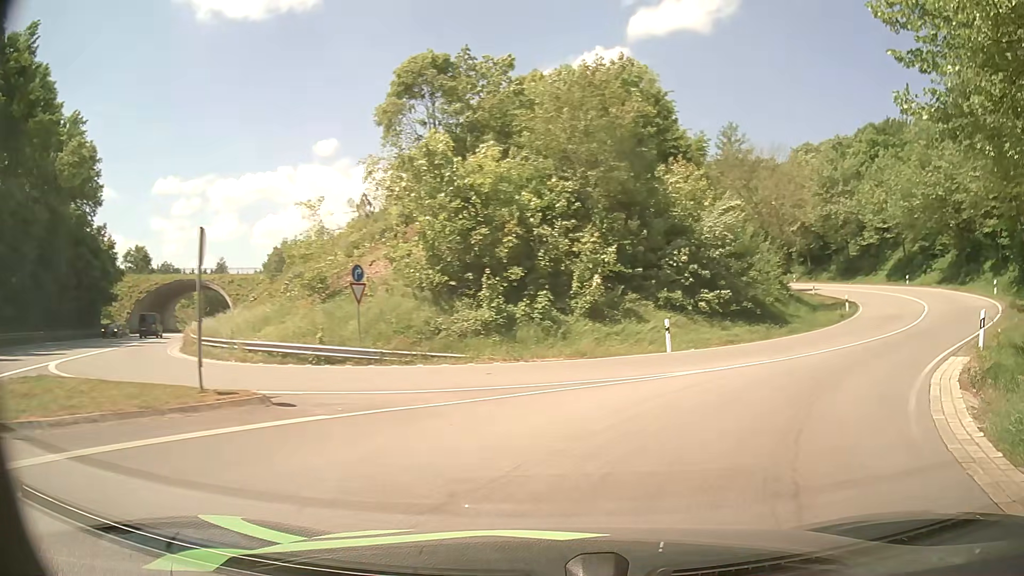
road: primary_link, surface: asphalt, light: Day
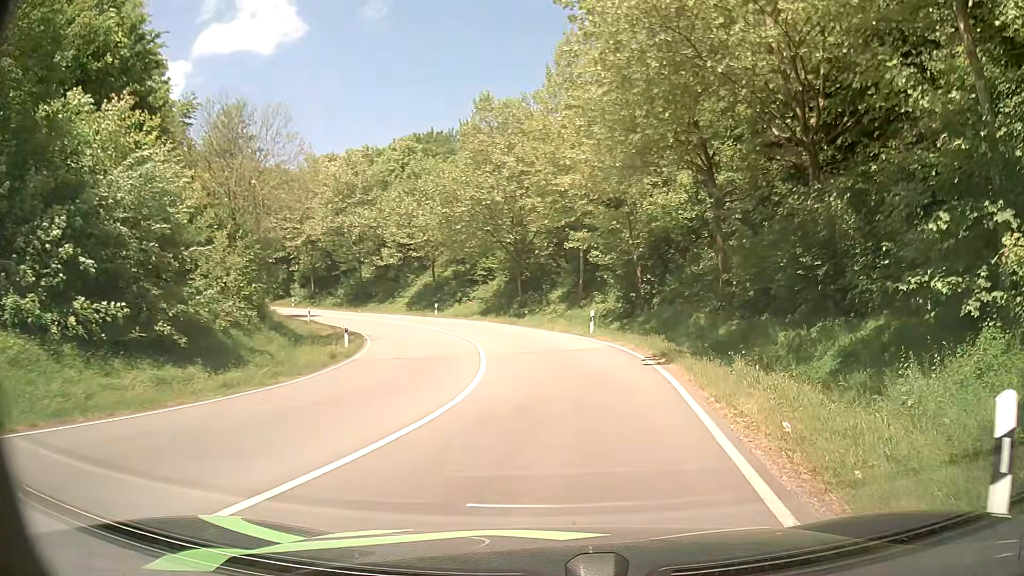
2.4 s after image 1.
(+5.6, +13.5) m; +41°
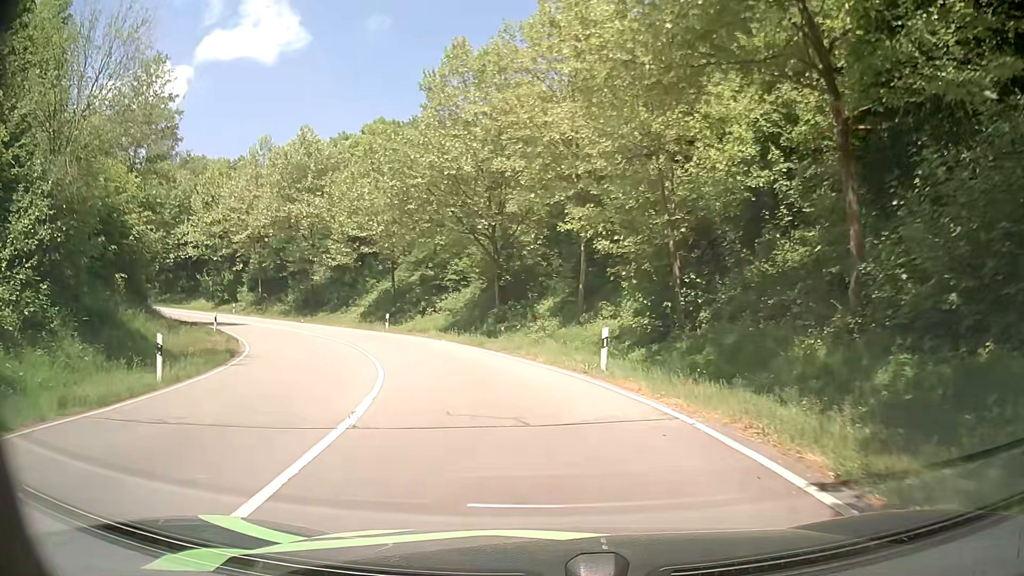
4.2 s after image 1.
(+0.6, +13.1) m; +1°
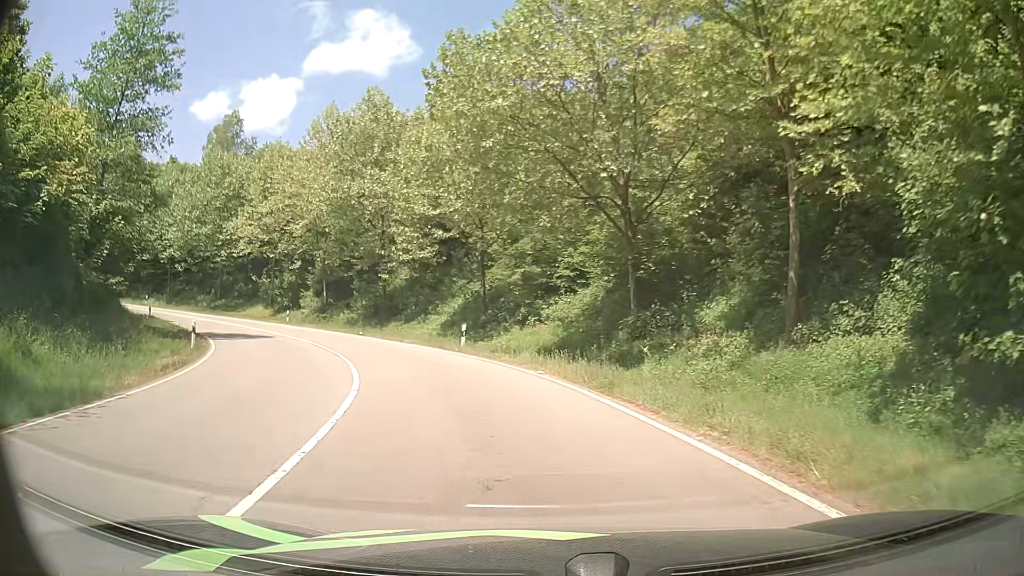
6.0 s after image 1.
(-1.1, +13.4) m; -10°
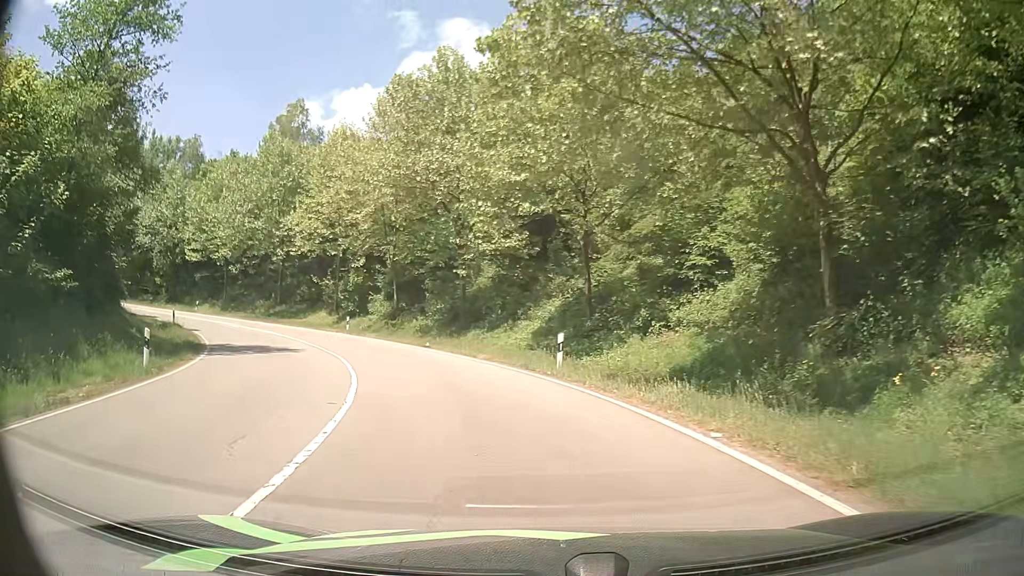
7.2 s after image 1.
(-0.7, +9.0) m; -9°
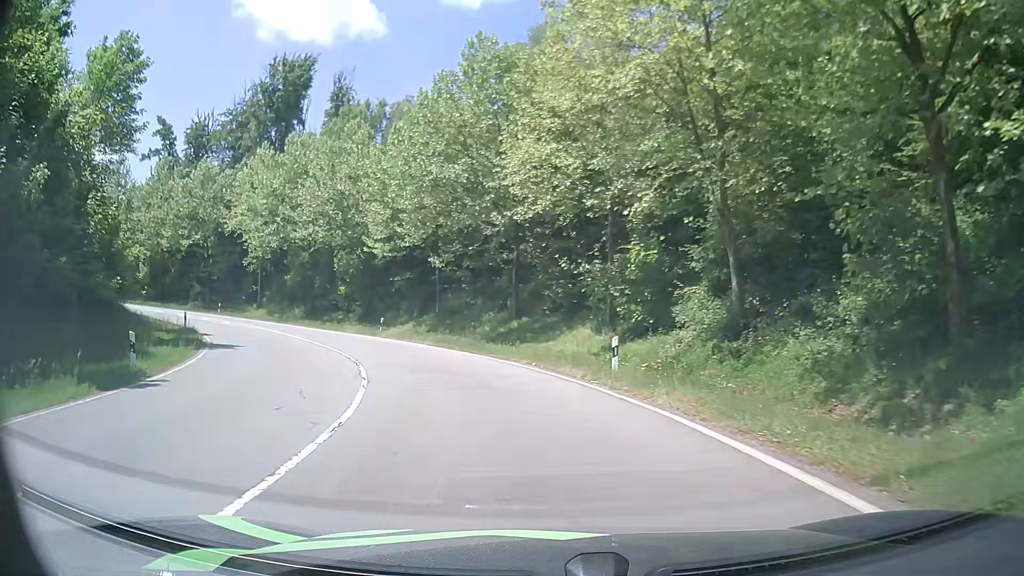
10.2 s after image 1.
(-5.5, +25.5) m; -26°
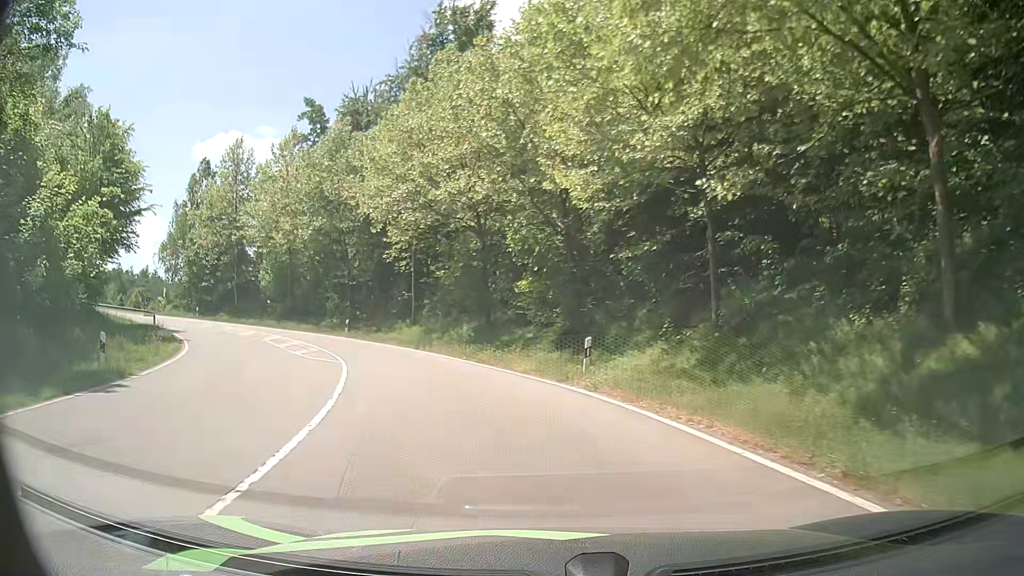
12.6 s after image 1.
(-4.1, +22.1) m; -20°
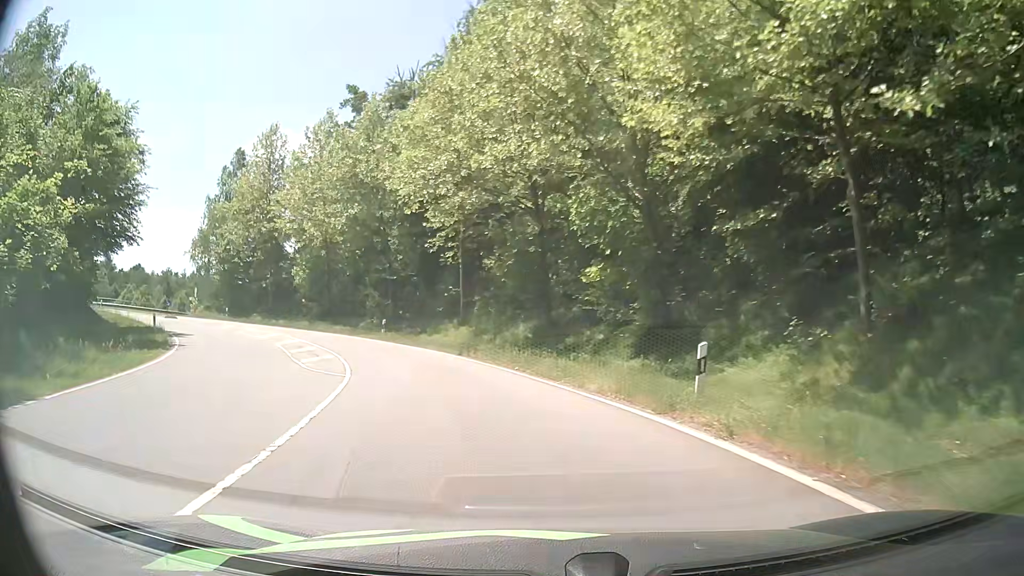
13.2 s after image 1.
(-0.3, +5.8) m; -6°
(-1, +10) (-3, +20) (-8, +29) (-14, +37) (-21, +43) (-29, +49) (-38, +54) (-48, +57) (-57, +59) (-67, +61) m
